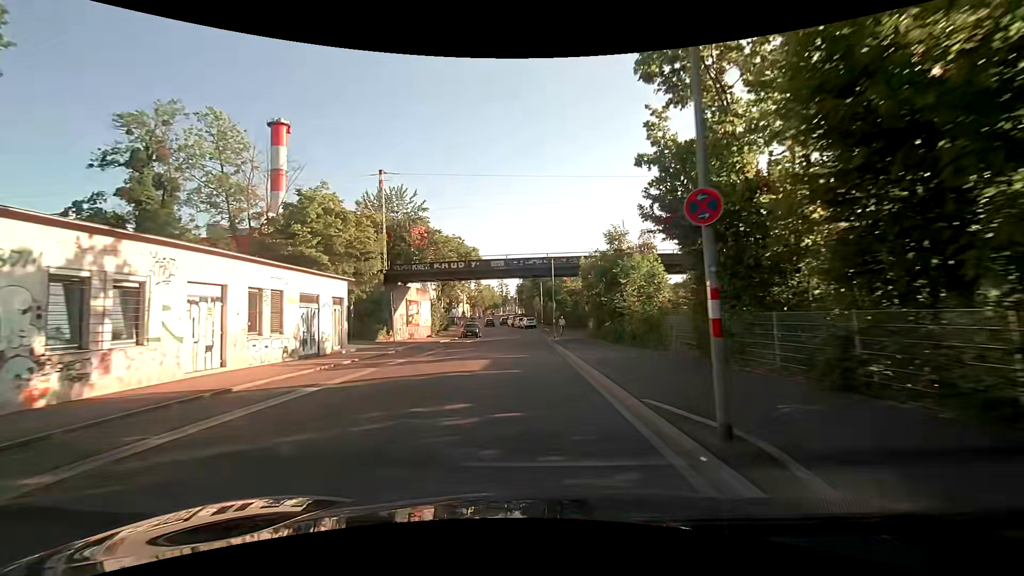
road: tertiary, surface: asphalt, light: Day
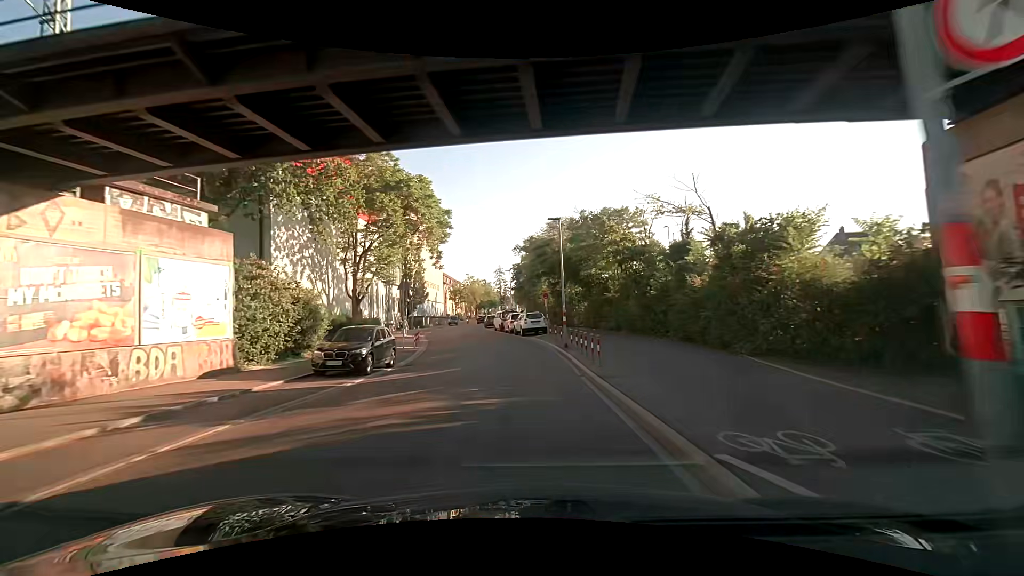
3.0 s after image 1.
(-0.1, +36.4) m; 0°
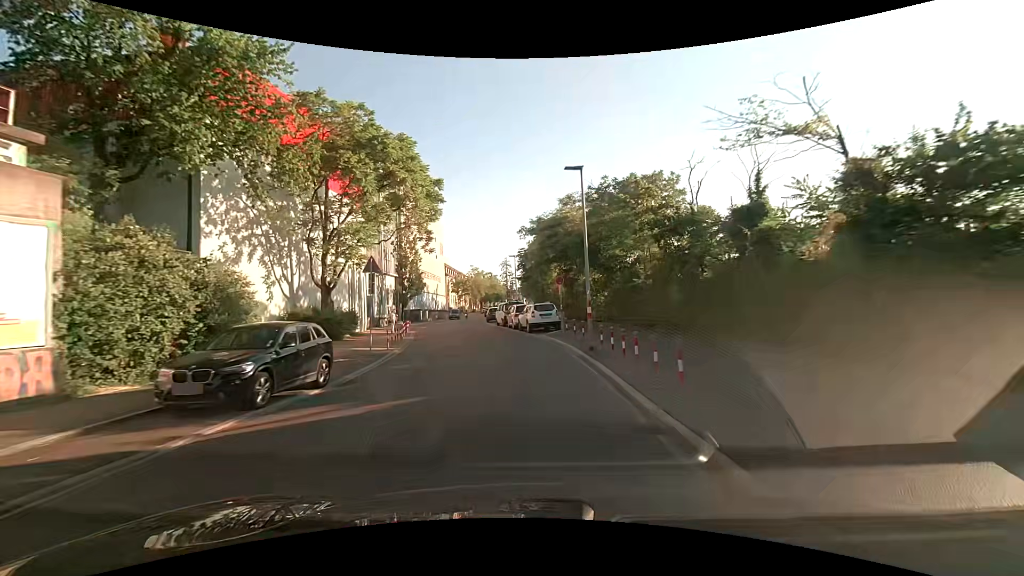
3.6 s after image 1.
(0.0, +7.1) m; -1°
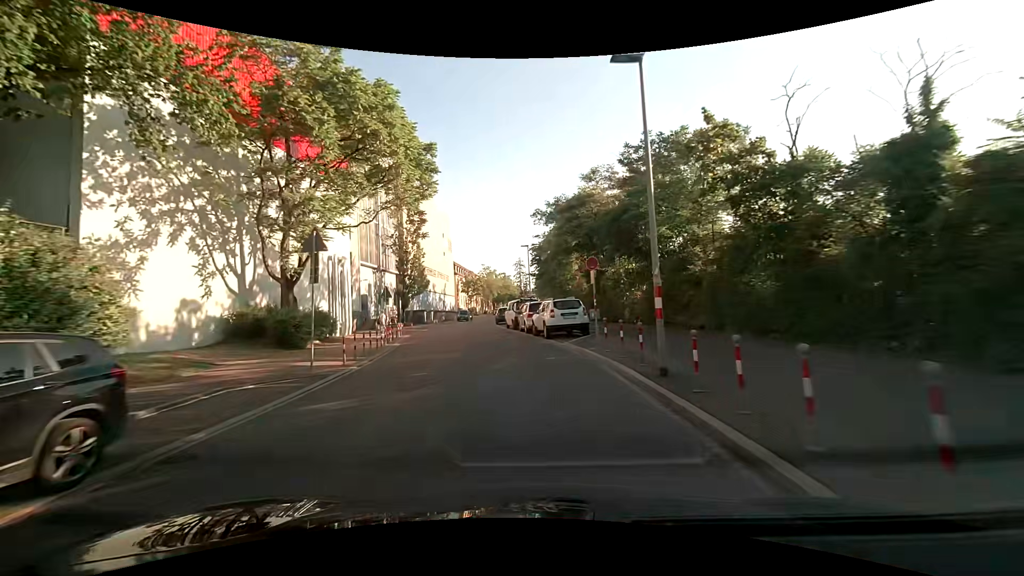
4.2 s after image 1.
(0.0, +7.1) m; -1°
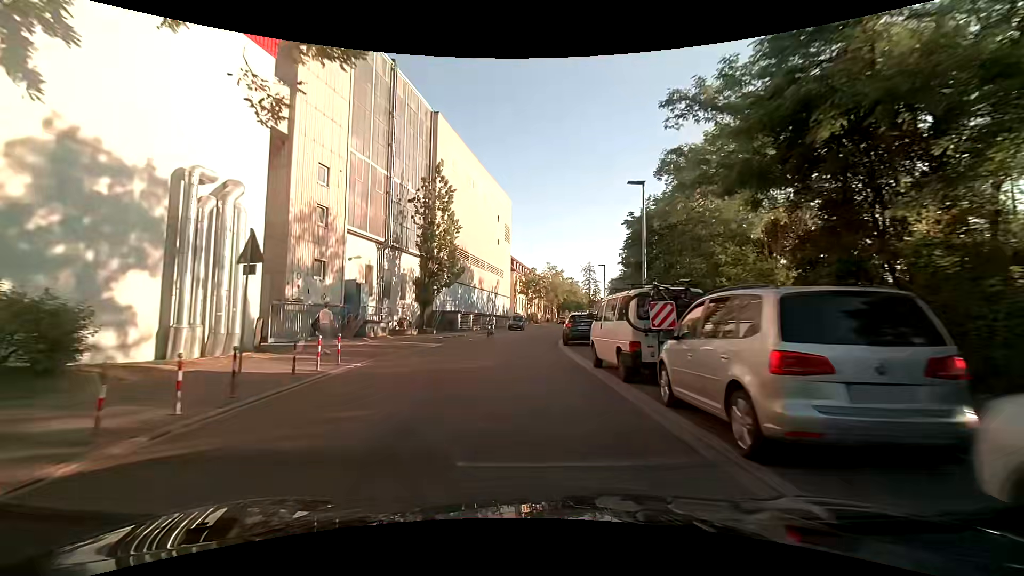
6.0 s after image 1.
(-1.3, +21.1) m; -8°
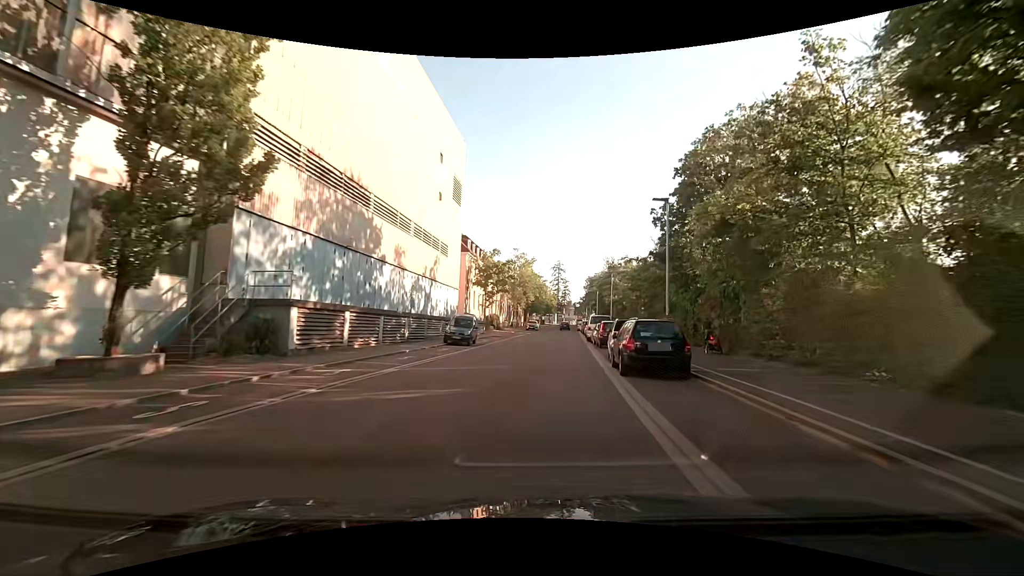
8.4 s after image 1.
(+0.4, +27.7) m; +5°
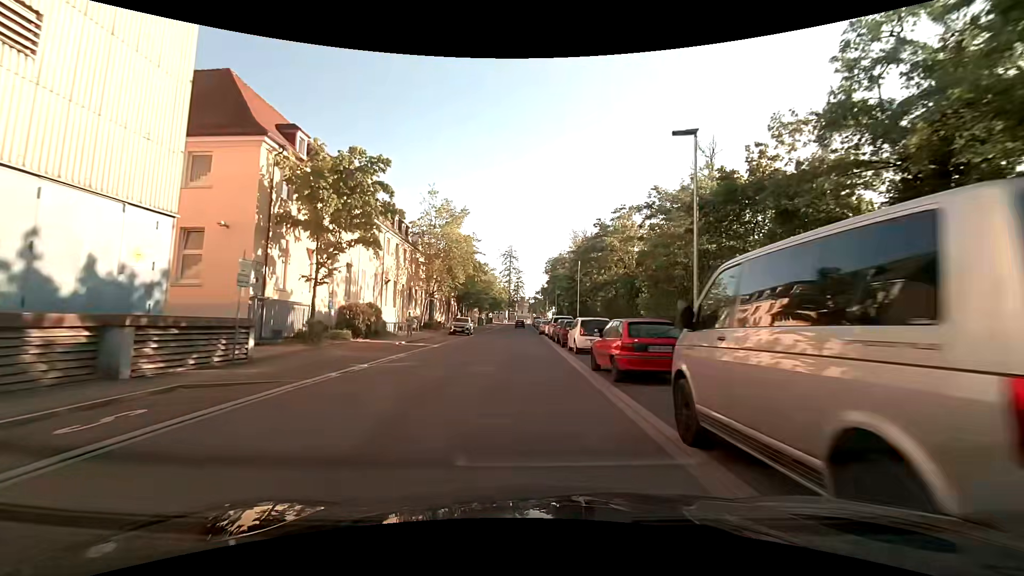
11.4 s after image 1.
(+2.2, +35.3) m; +5°
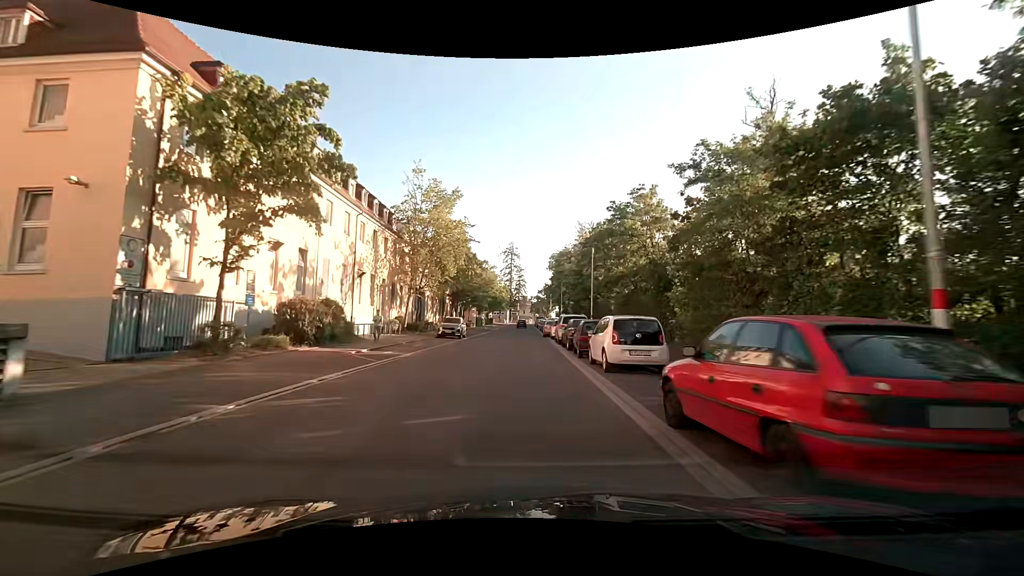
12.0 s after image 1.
(-0.1, +7.1) m; -1°
(0, +10) (0, +20) (0, +30) (0, +40) (0, +50) (0, +60) (0, +70) (0, +80) (0, +90) (0, +100) m
